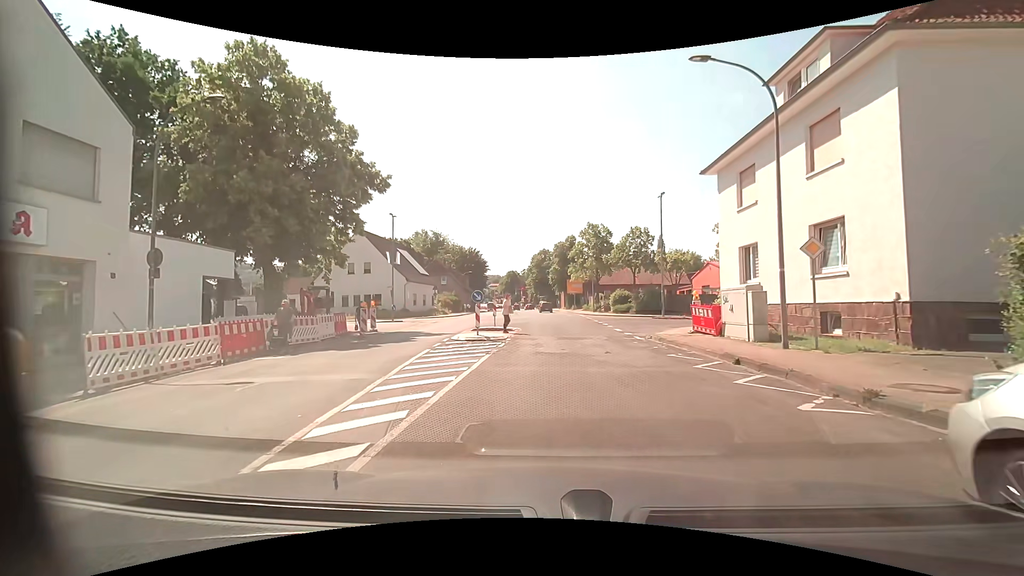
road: tertiary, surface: asphalt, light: Day
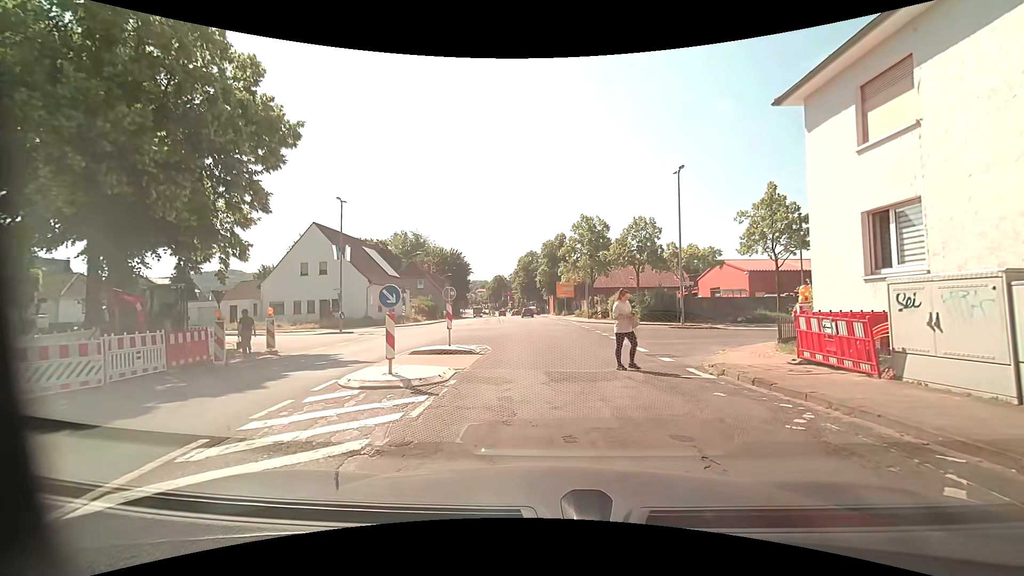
(+0.1, +8.8) m; +1°
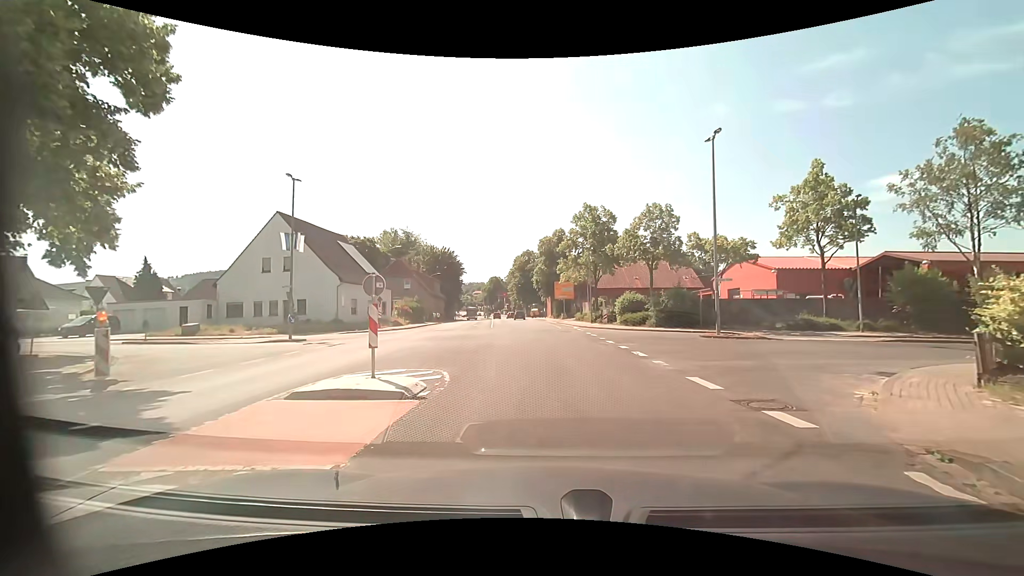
(0.0, +7.0) m; 0°
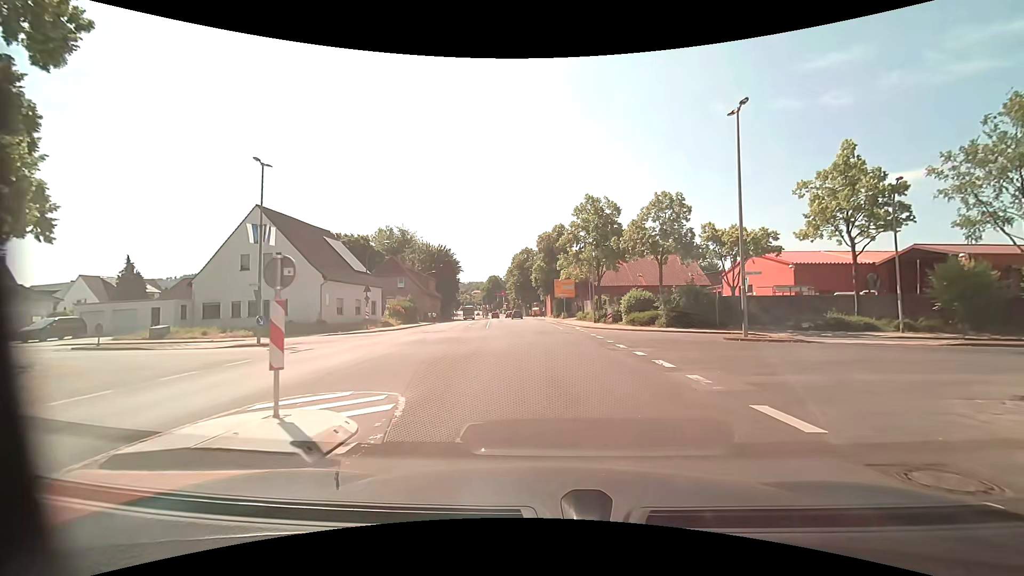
(0.0, +3.4) m; +1°
(0, +10) (0, +20) (-1, +30) (-2, +40) (-2, +50) (-3, +60) (-4, +70) (-5, +80) (-7, +90) (-8, +100) m
